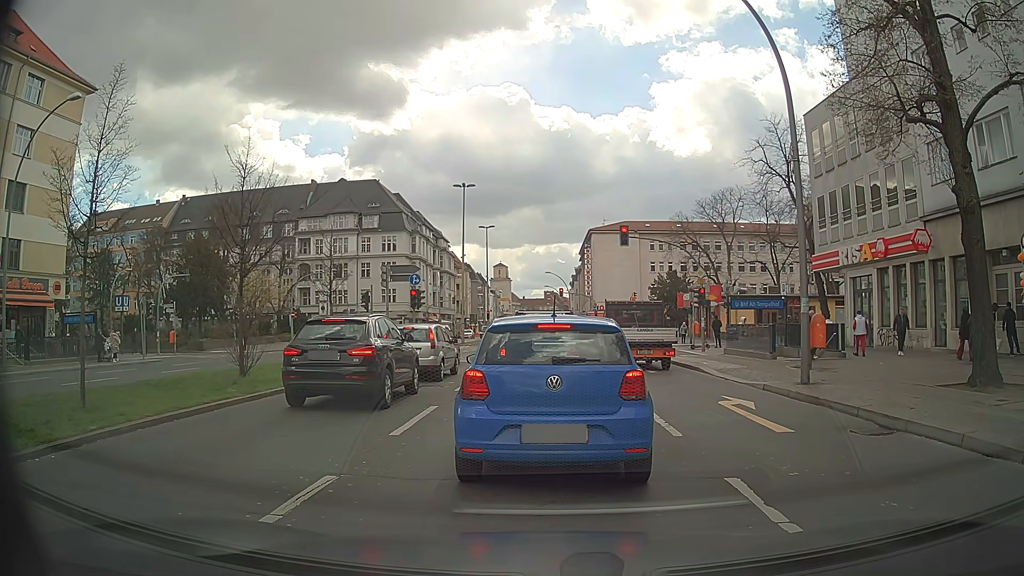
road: primary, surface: asphalt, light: Day
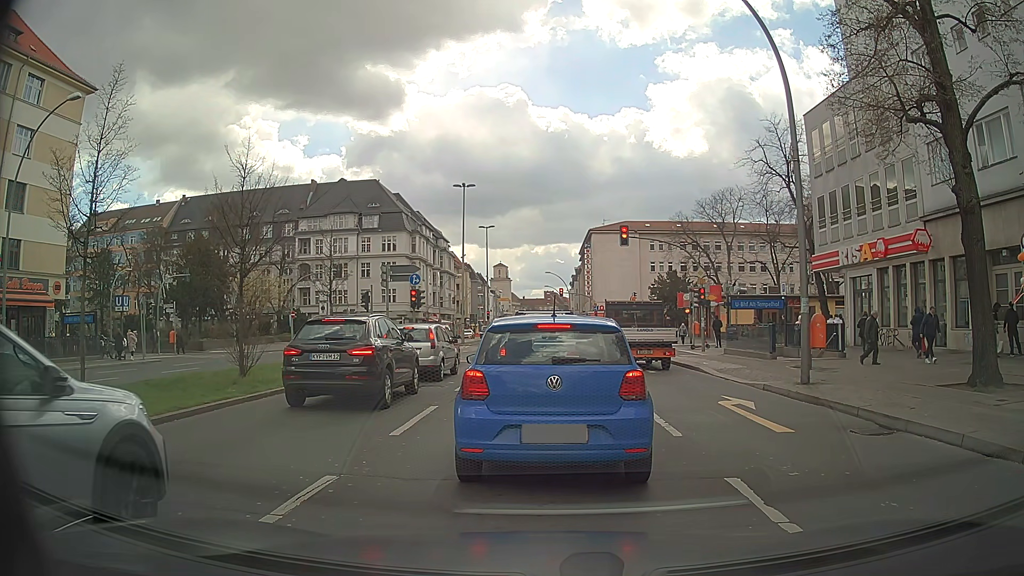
(0.0, 0.0) m; 0°
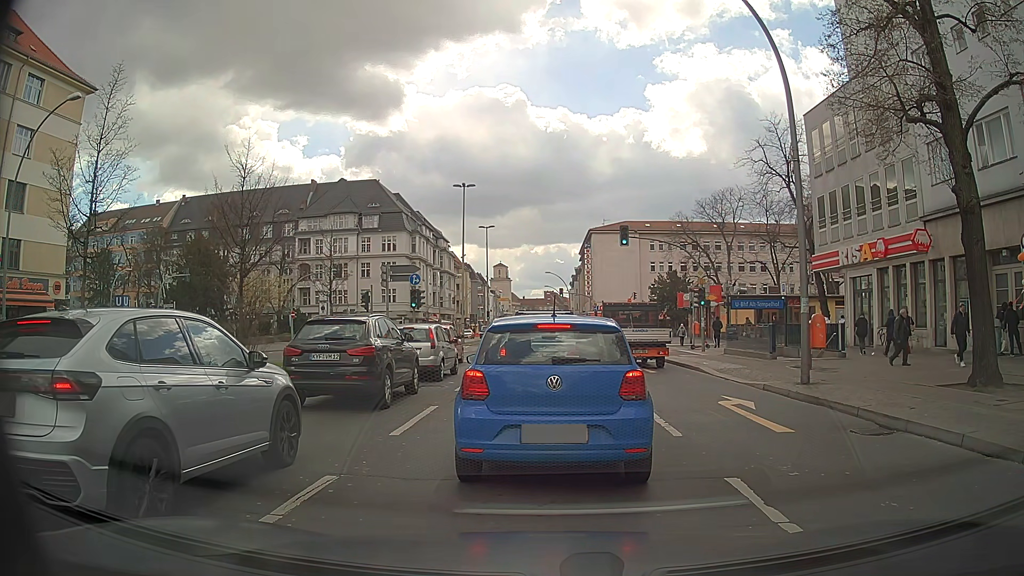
(0.0, 0.0) m; 0°
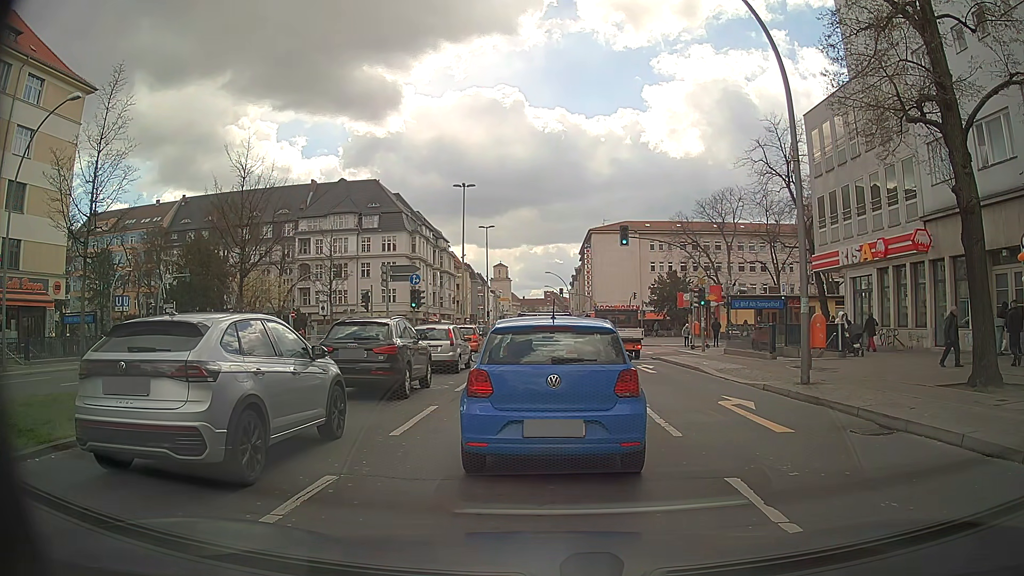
(0.0, 0.0) m; 0°
(0, +10) (+1, +20) (+2, +30) (+2, +40) (+3, +50) (+4, +60) (+5, +70) (+5, +80) (+5, +90) (+4, +100) m
